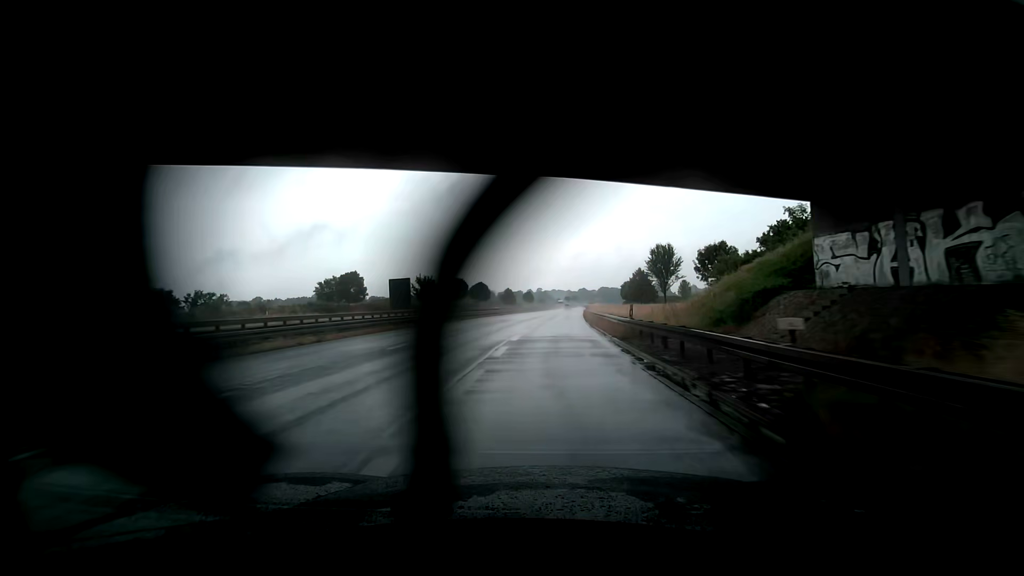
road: trunk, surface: asphalt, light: Day
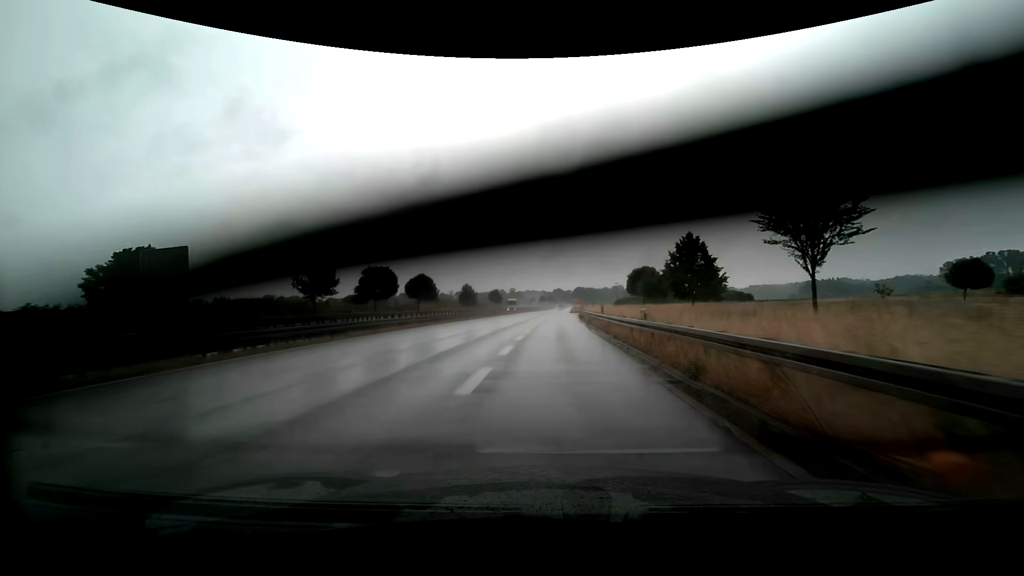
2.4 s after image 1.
(+1.0, +42.4) m; +3°
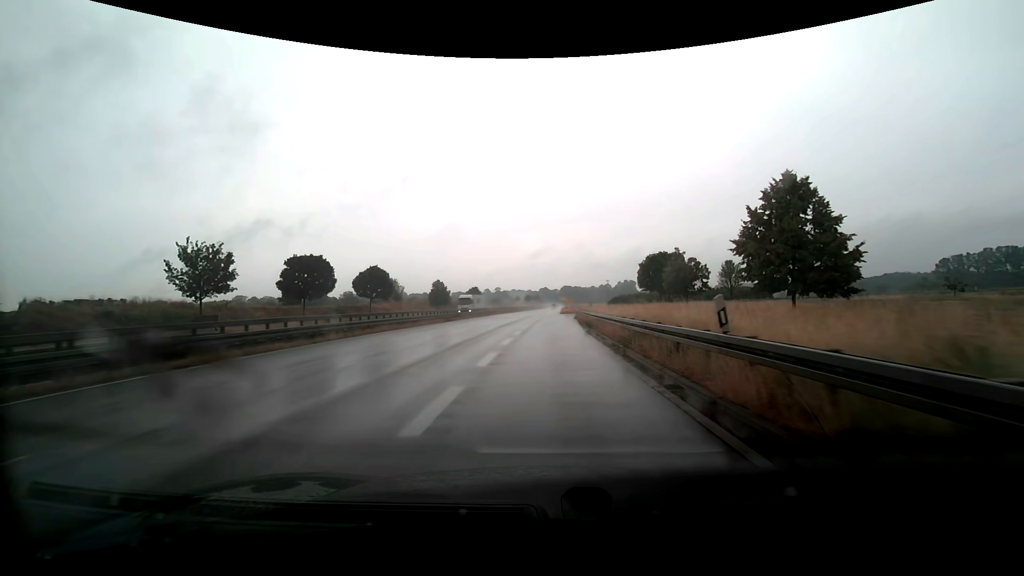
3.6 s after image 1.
(+0.3, +20.4) m; +2°
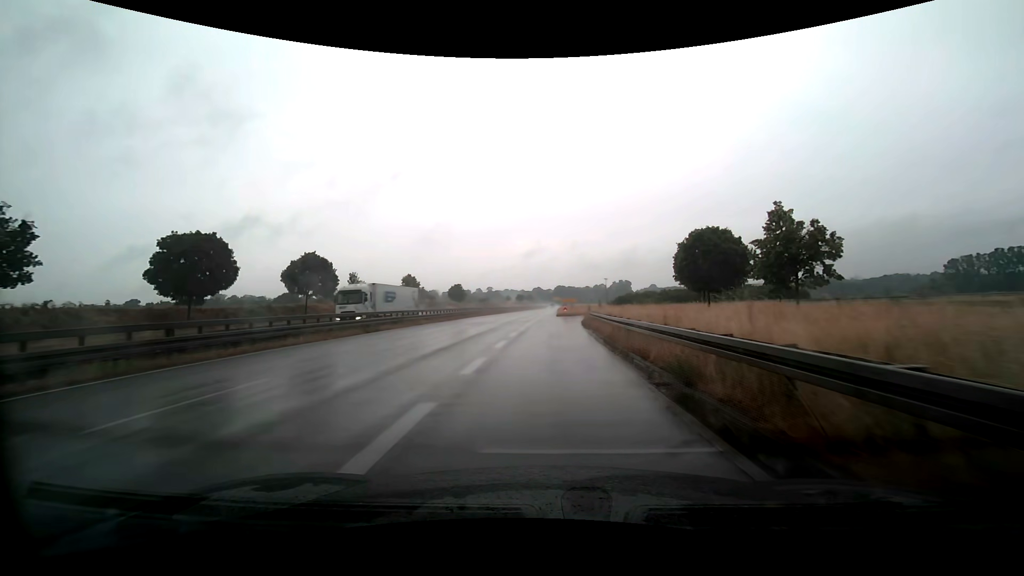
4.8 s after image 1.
(+0.1, +19.5) m; +1°
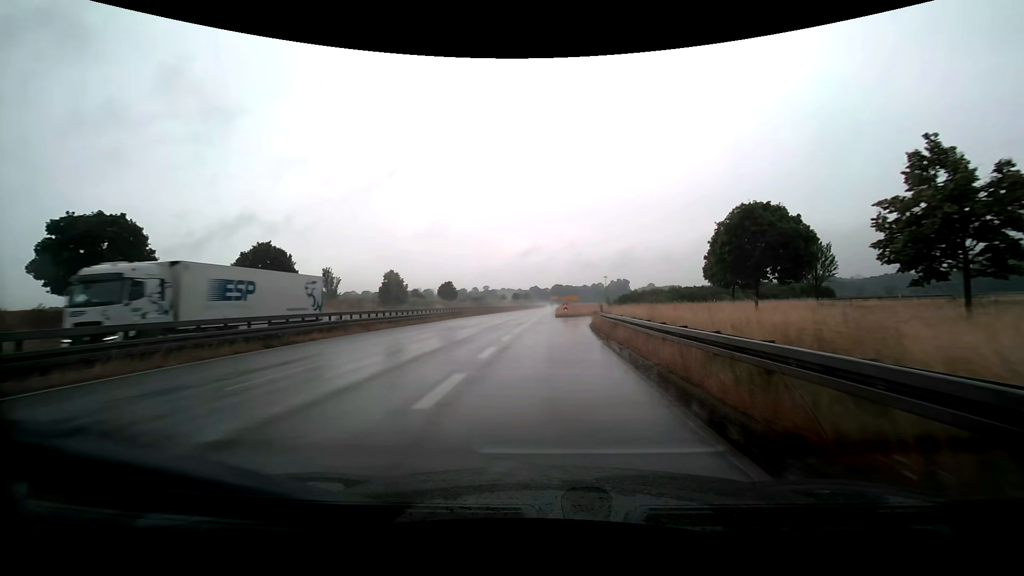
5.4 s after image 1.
(0.0, +9.3) m; +1°
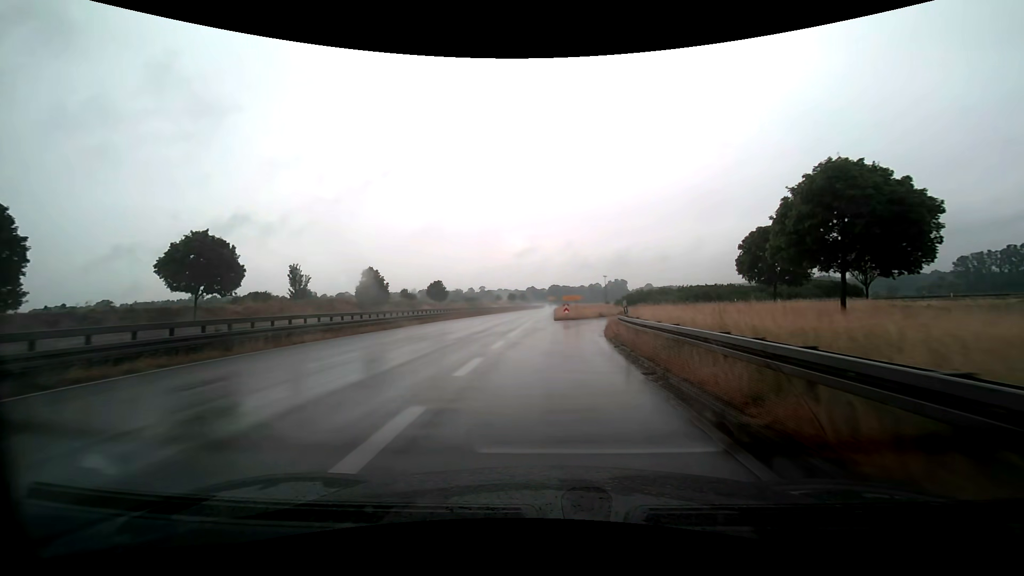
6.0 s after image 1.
(0.0, +9.0) m; 0°
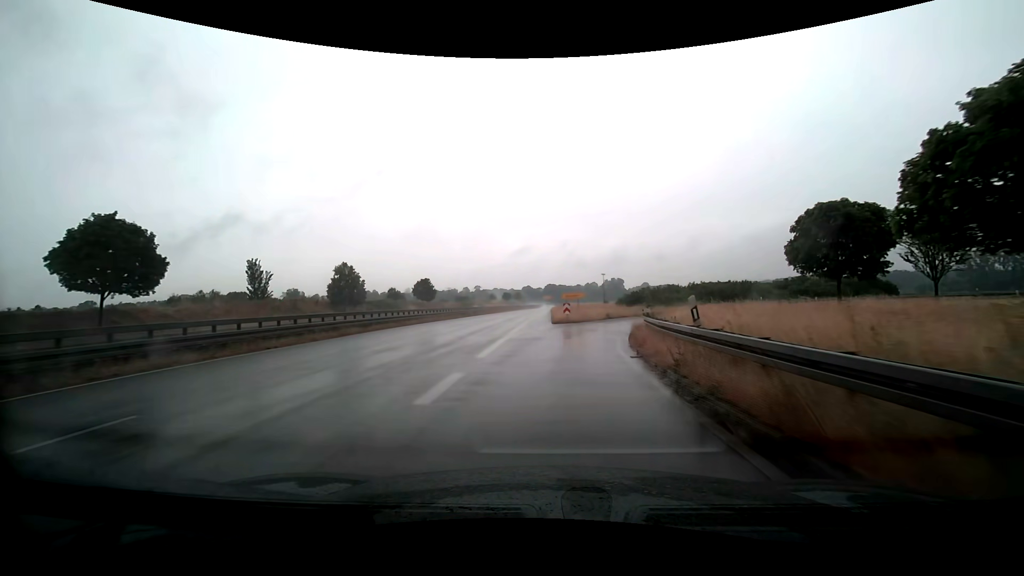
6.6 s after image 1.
(+0.1, +8.6) m; 0°
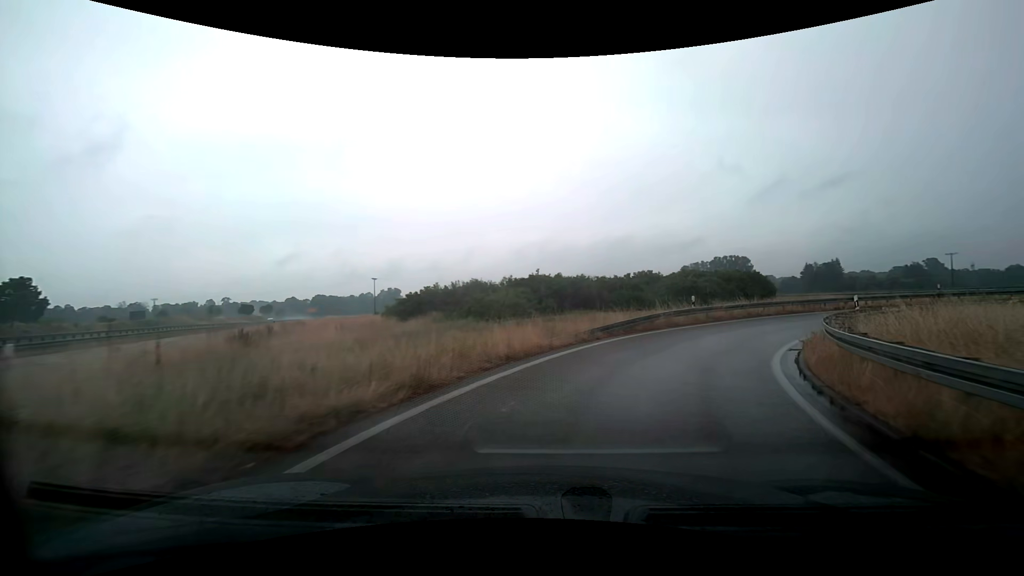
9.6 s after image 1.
(+4.8, +35.7) m; +23°
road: trunk_link
(+1, +10) (+5, +19) (+12, +26) (+20, +32) (+30, +36) (+39, +37) (+49, +35) (+58, +31) (+65, +24) (+71, +16) m
